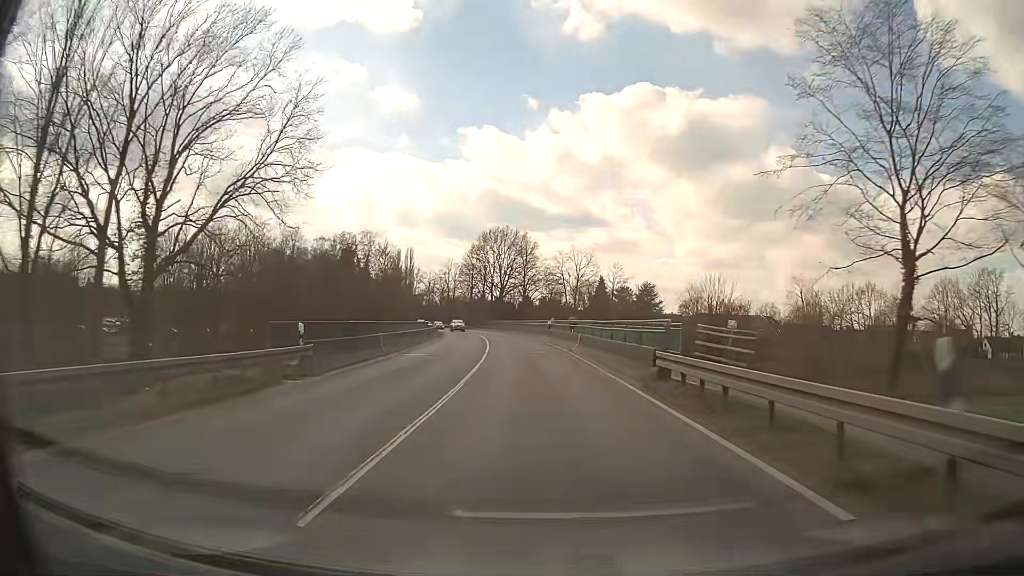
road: primary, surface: asphalt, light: Day
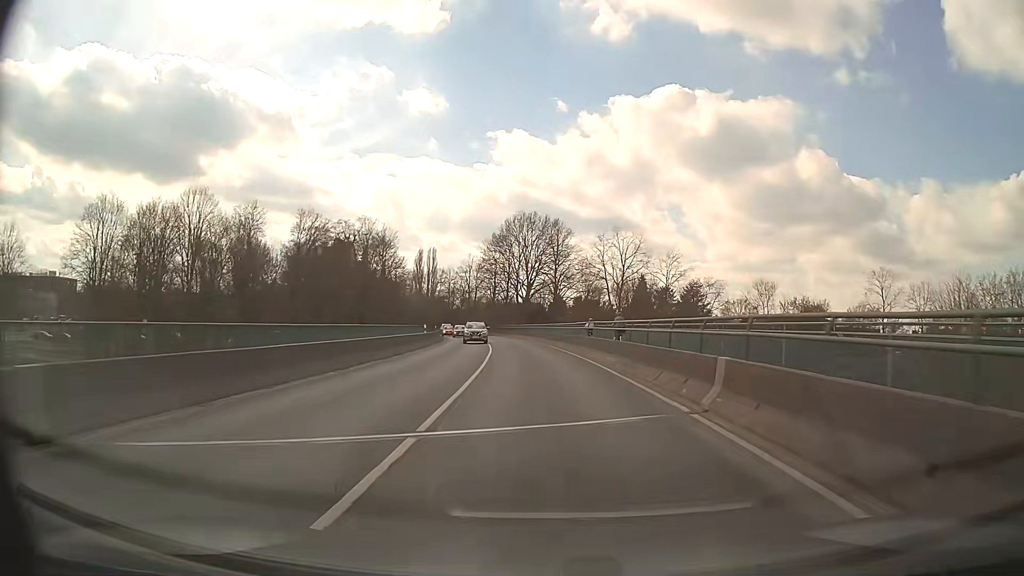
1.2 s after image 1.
(-0.6, +21.5) m; -3°
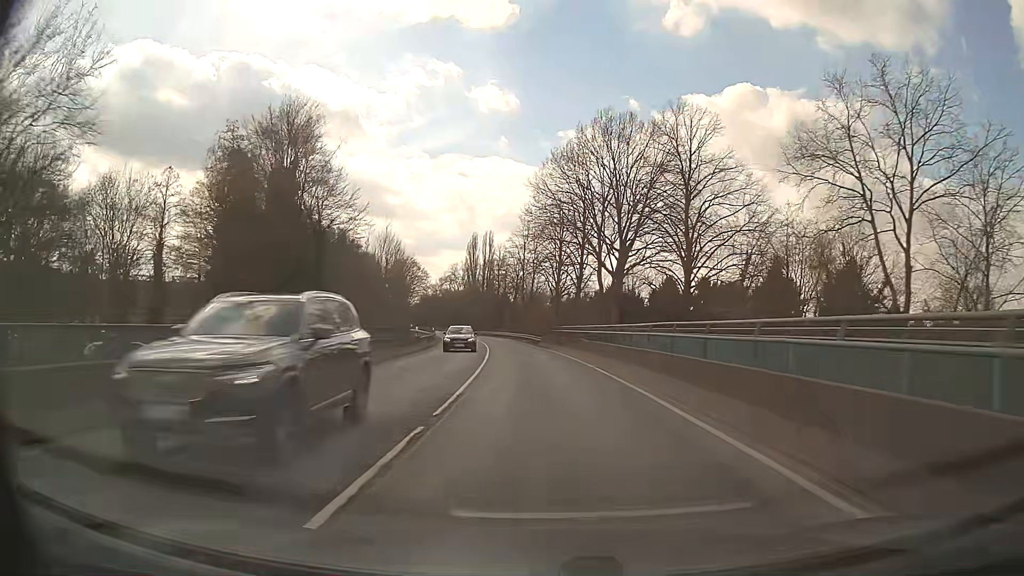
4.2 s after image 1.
(-2.7, +53.7) m; -6°
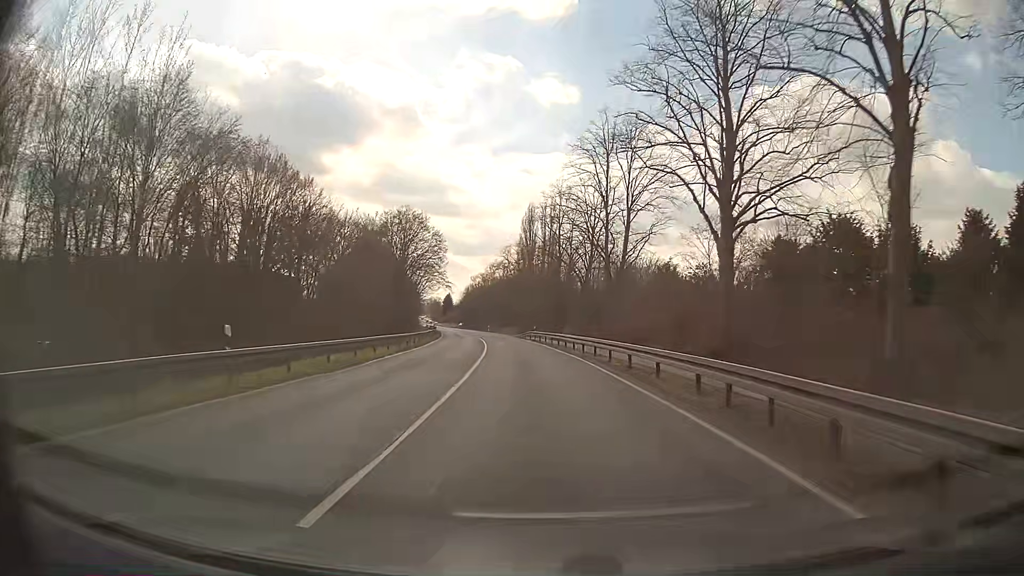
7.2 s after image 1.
(-2.7, +54.0) m; -5°
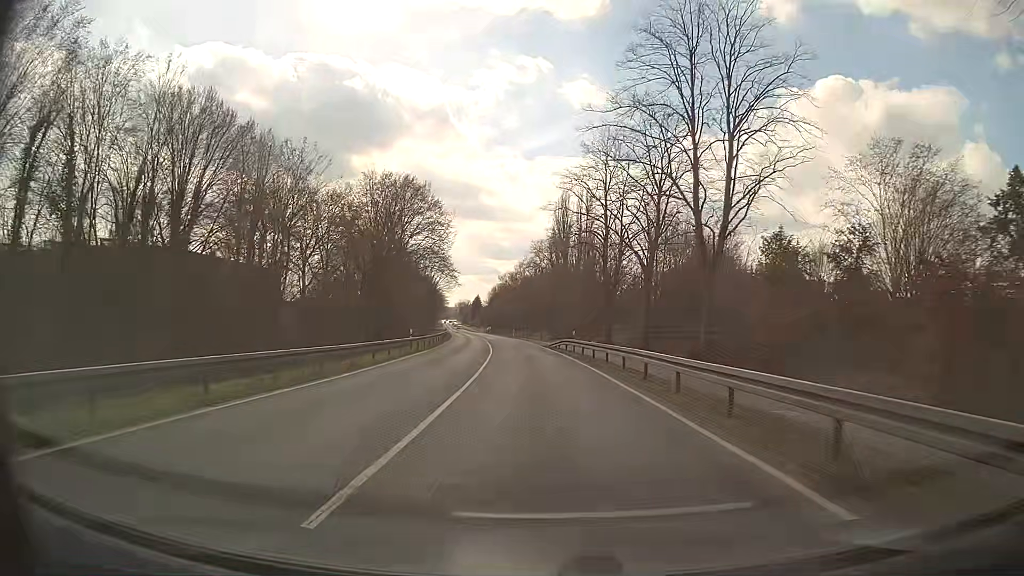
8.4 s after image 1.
(-0.6, +21.7) m; -3°
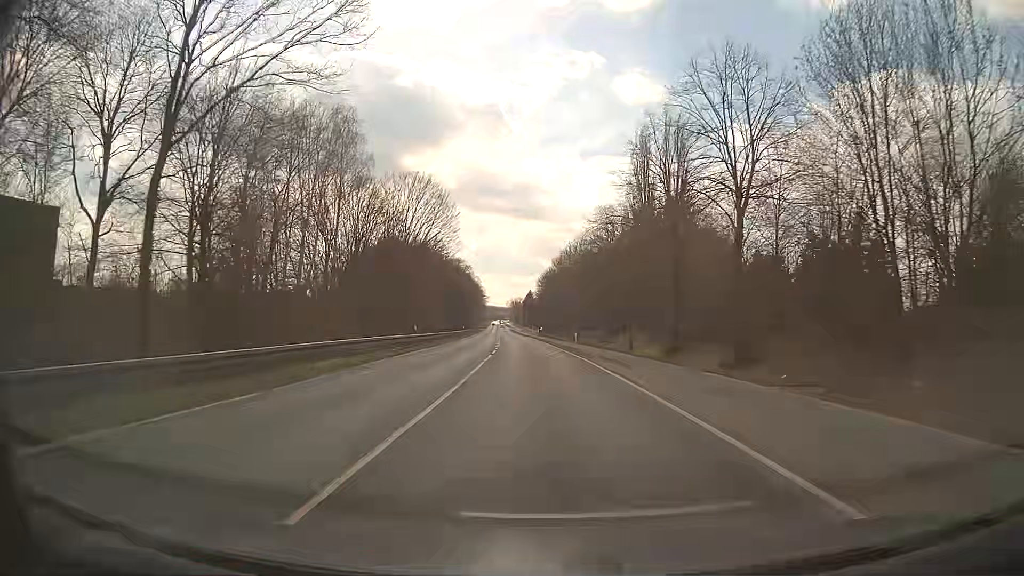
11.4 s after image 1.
(-2.4, +54.0) m; -5°
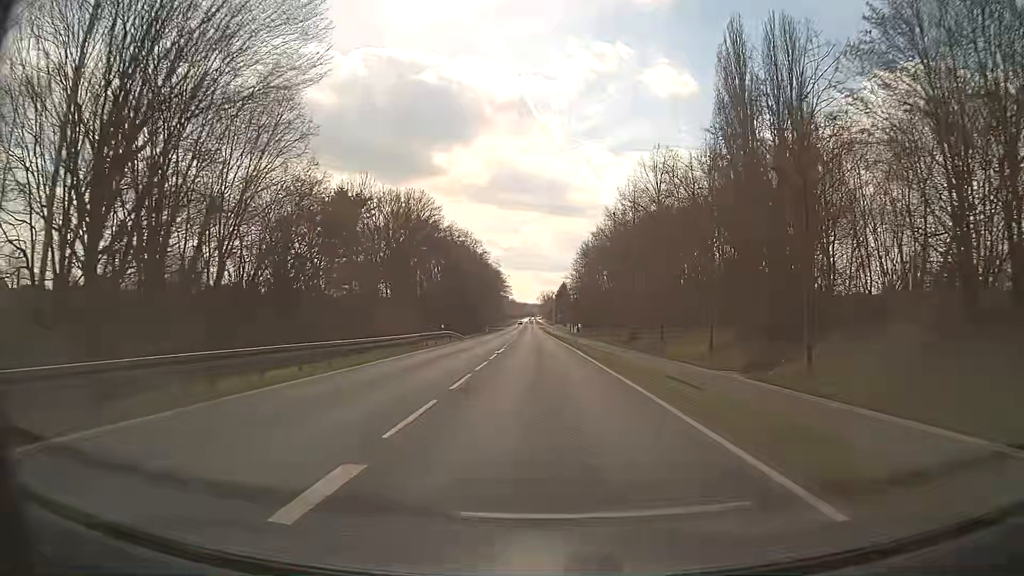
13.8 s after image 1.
(-1.1, +43.1) m; -3°
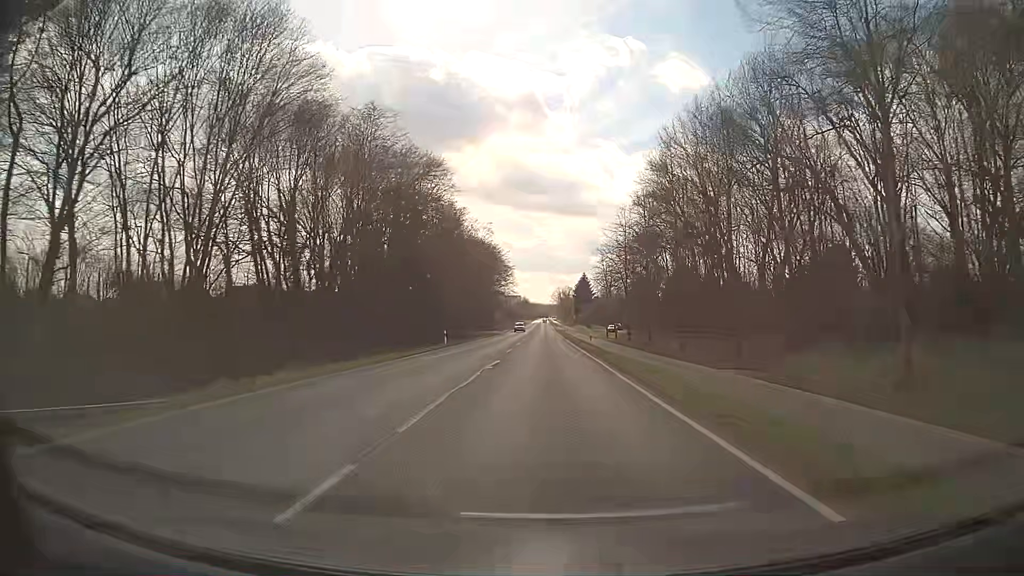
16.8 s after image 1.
(-0.7, +54.0) m; -1°
(0, +10) (0, +20) (0, +30) (0, +40) (0, +50) (0, +60) (0, +70) (0, +80) (0, +90) (0, +100) m
